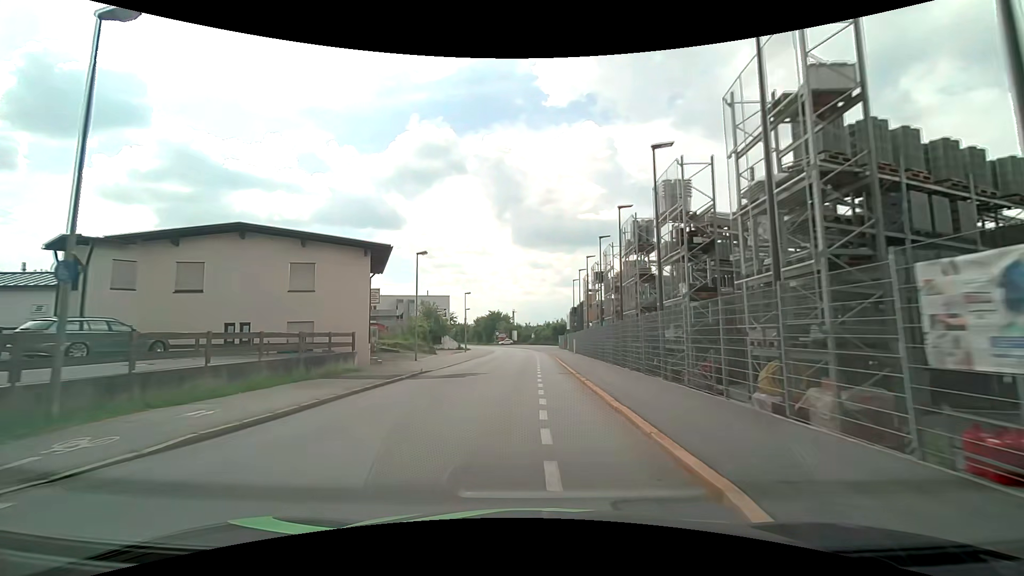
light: Day
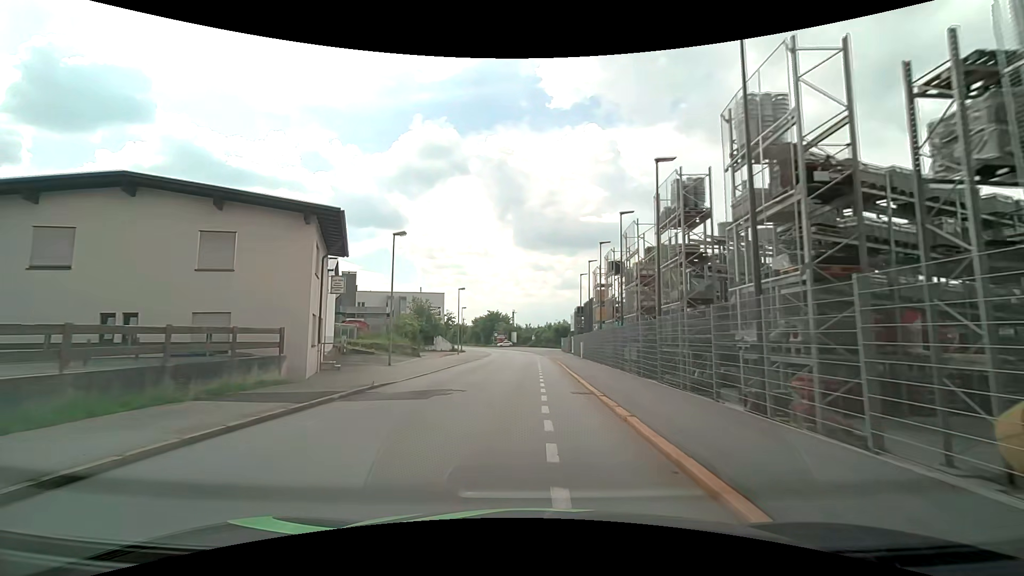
(0.0, +6.8) m; 0°
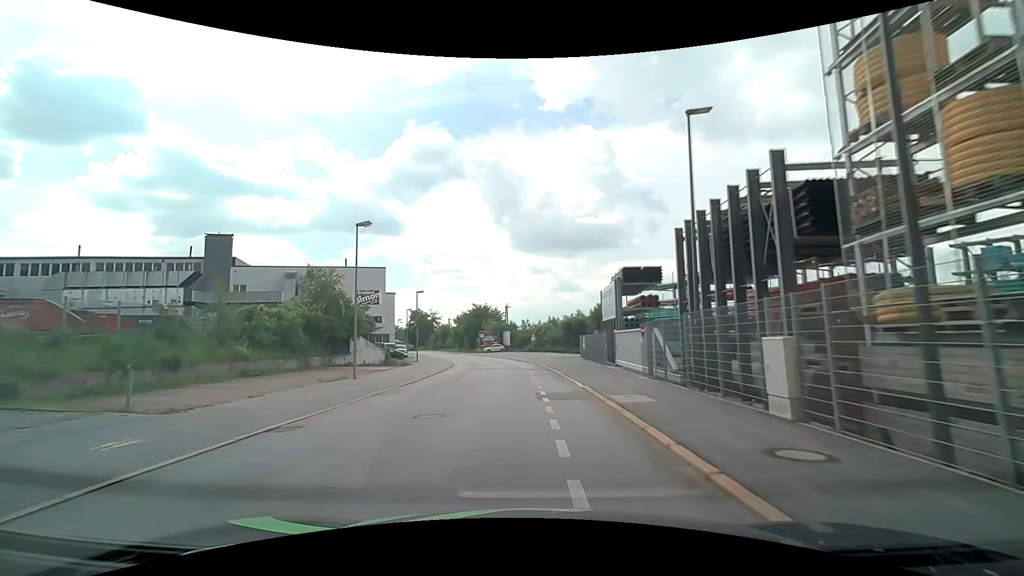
(+0.2, +34.4) m; 0°
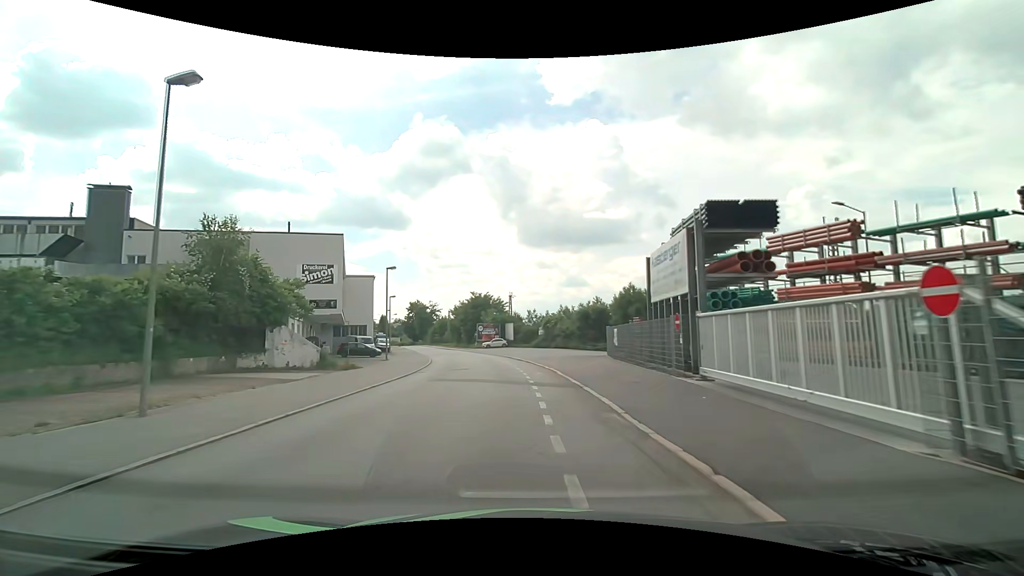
(0.0, +14.1) m; 0°
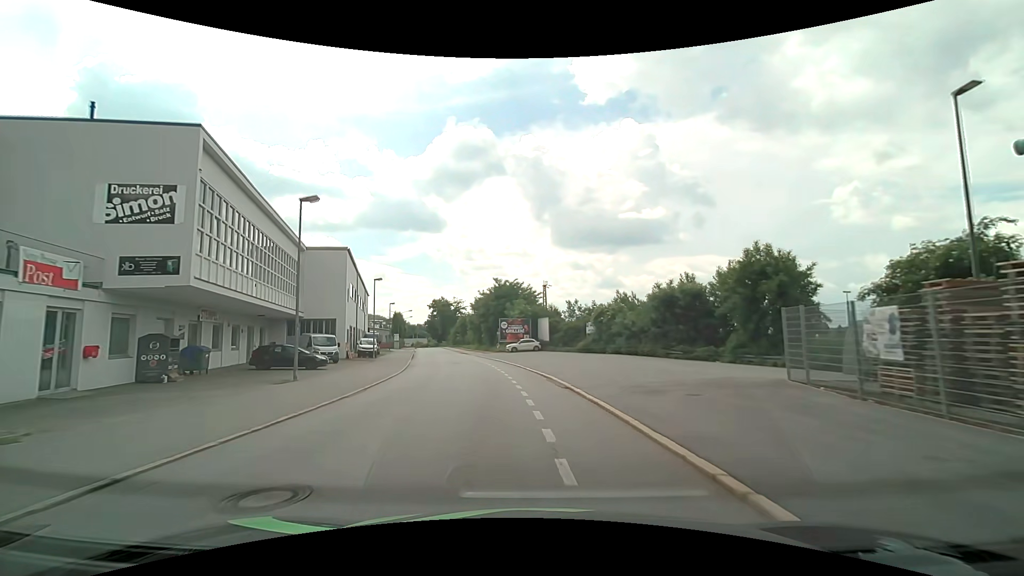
(-0.9, +21.3) m; -4°
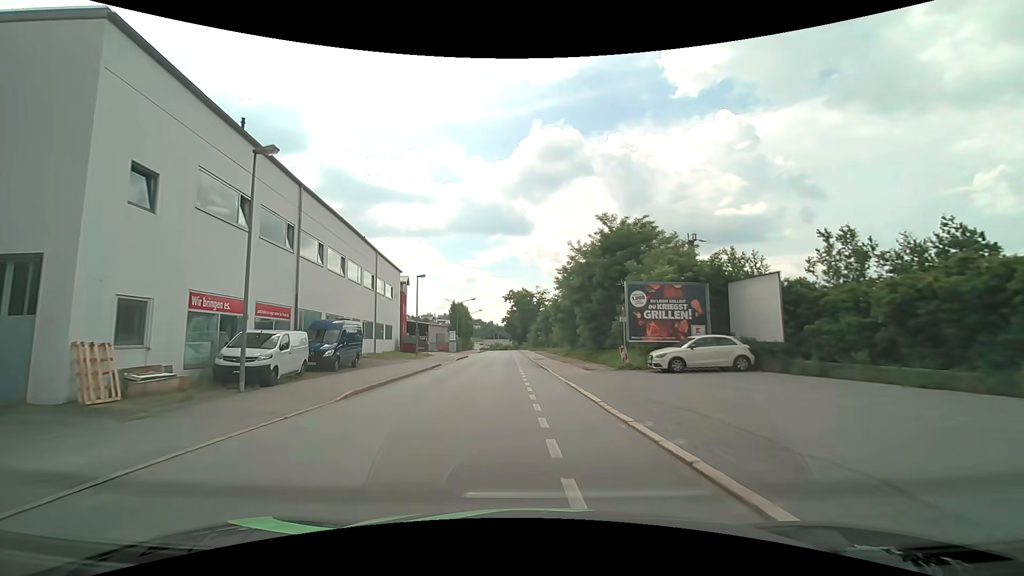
(-3.5, +35.0) m; -10°
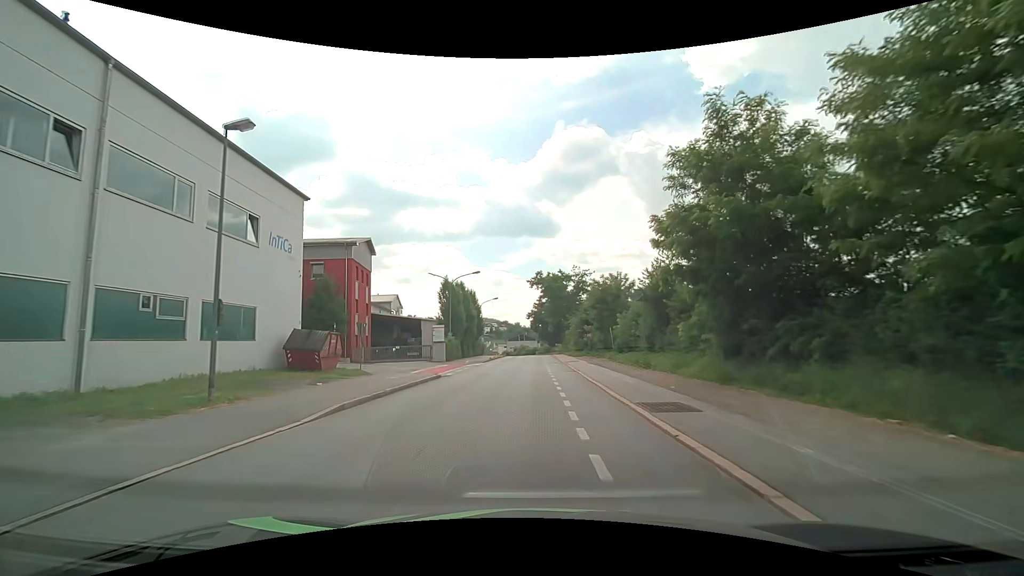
(-1.5, +33.3) m; -4°
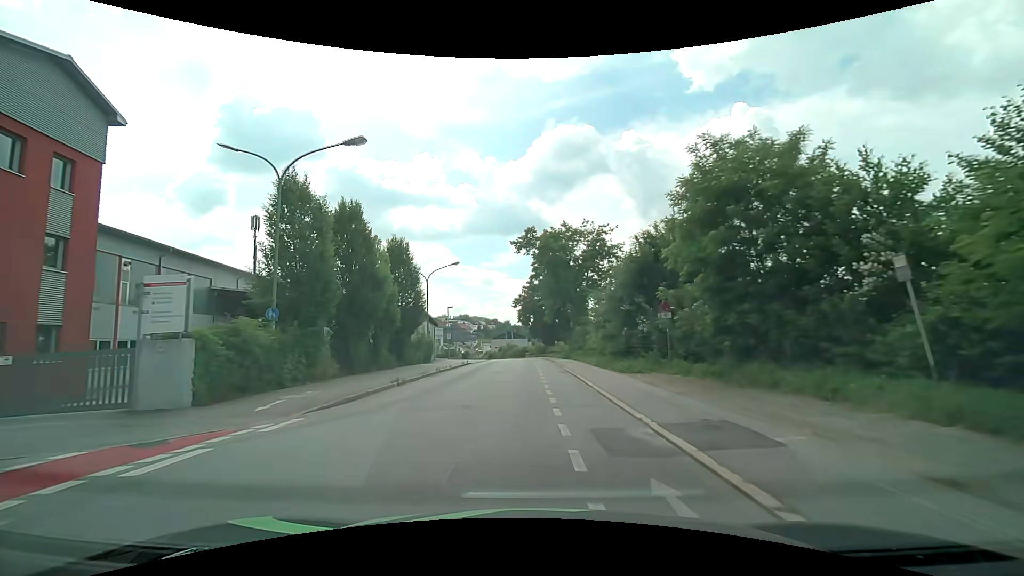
(+0.9, +32.4) m; +2°
(0, +10) (0, +20) (0, +30) (-1, +40) (-1, +50) (-1, +60) (-2, +70) (-3, +80) (-4, +90) (-6, +100) m
